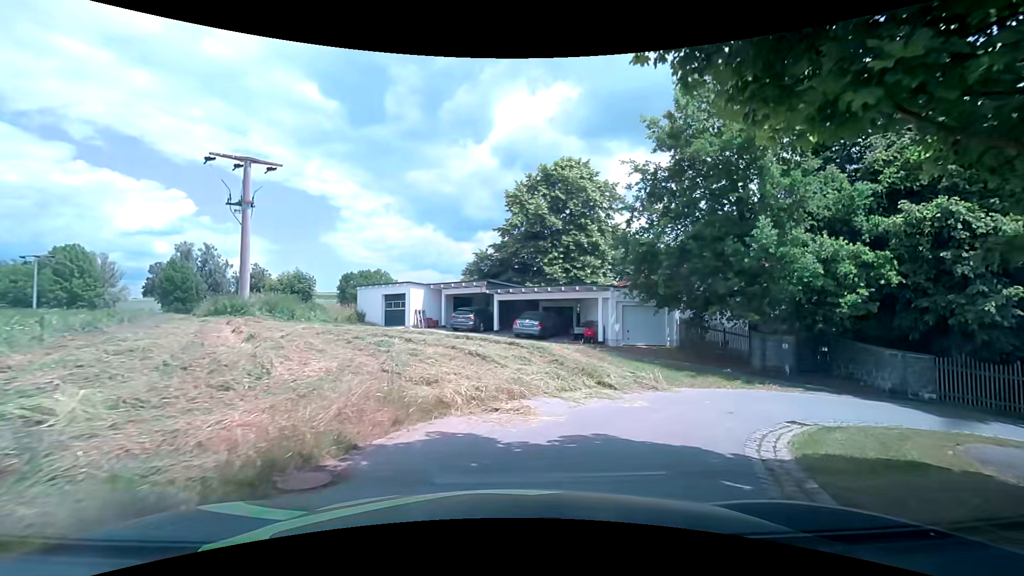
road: residential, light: Day
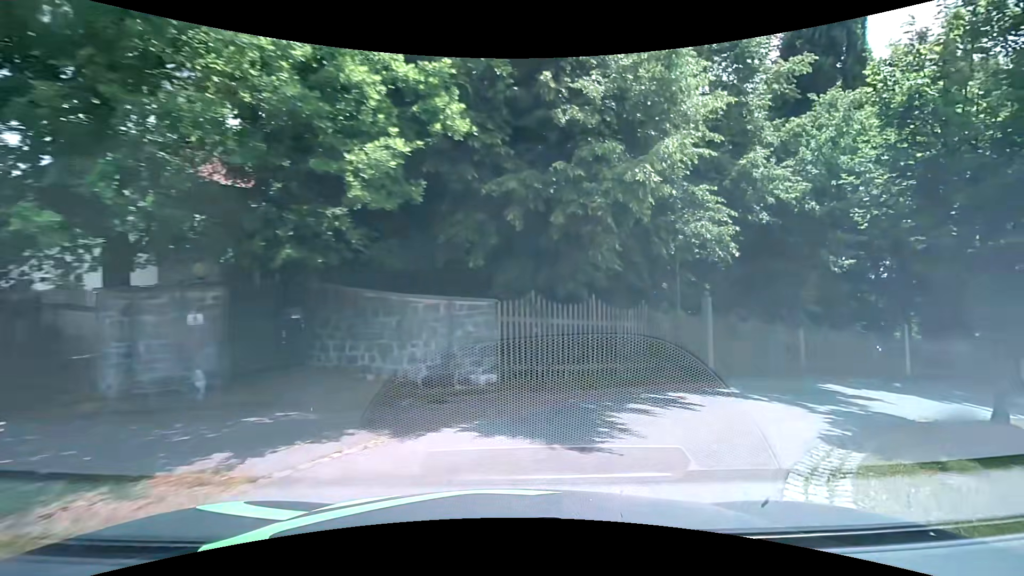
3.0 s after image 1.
(+6.1, +12.5) m; +57°
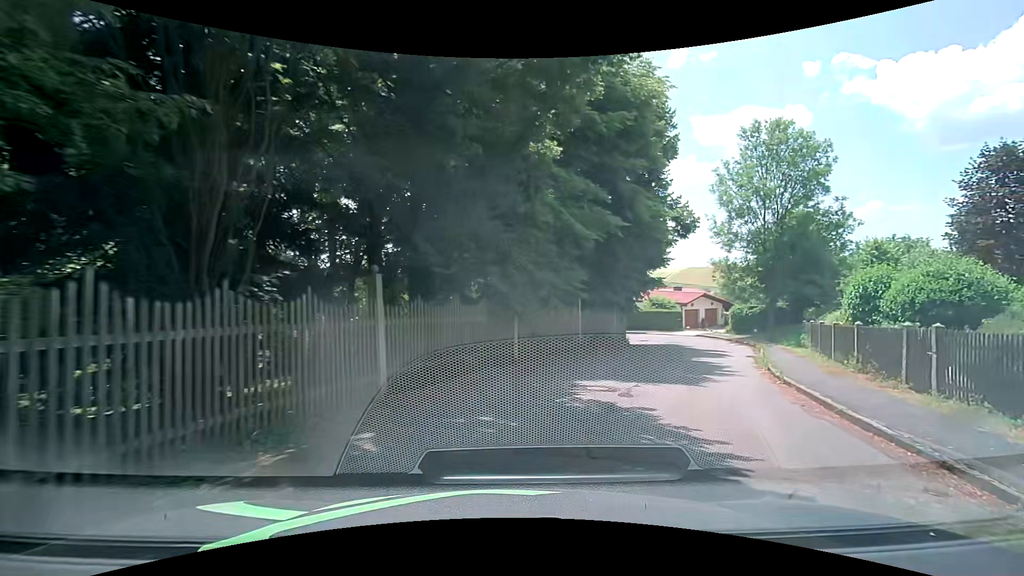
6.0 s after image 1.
(+8.0, +13.6) m; +53°
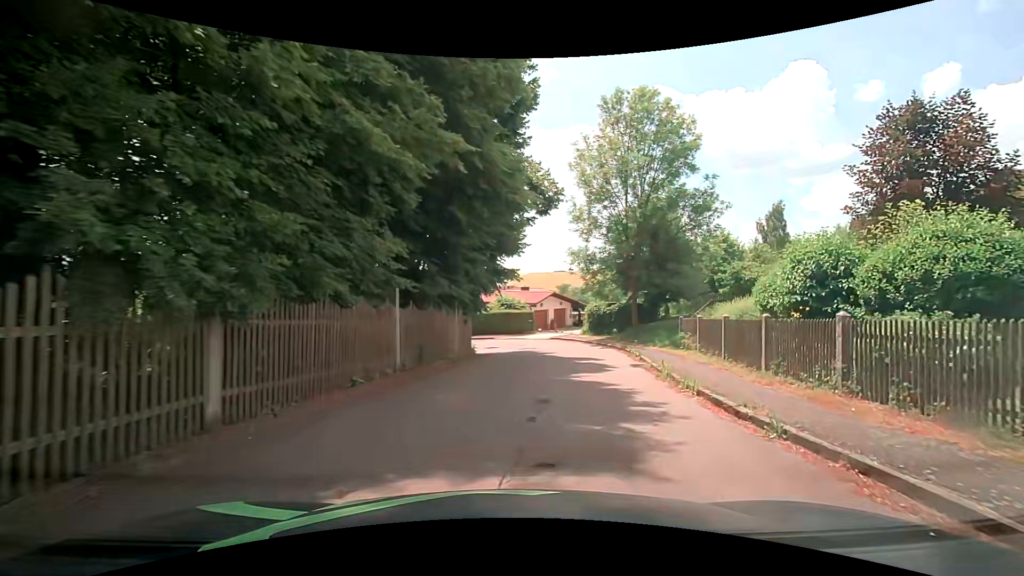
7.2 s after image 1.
(+1.4, +7.3) m; +19°
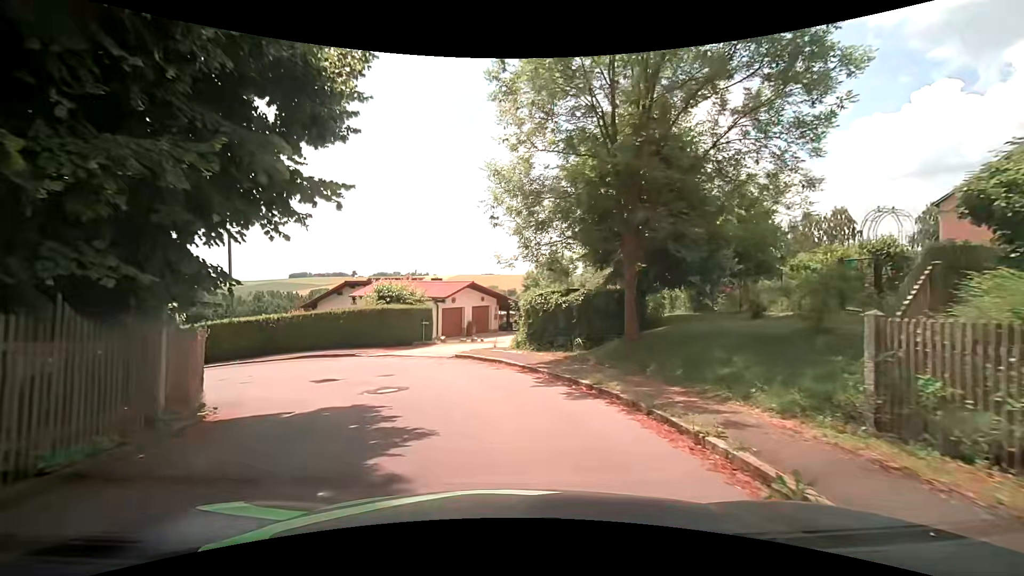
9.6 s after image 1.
(+1.8, +15.9) m; +8°
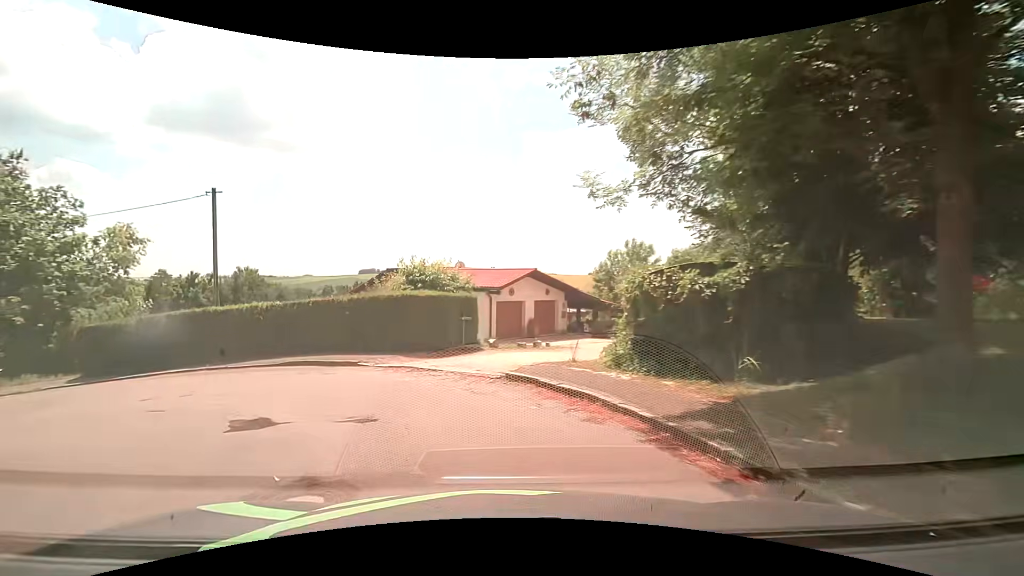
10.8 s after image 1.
(-0.3, +7.5) m; -7°
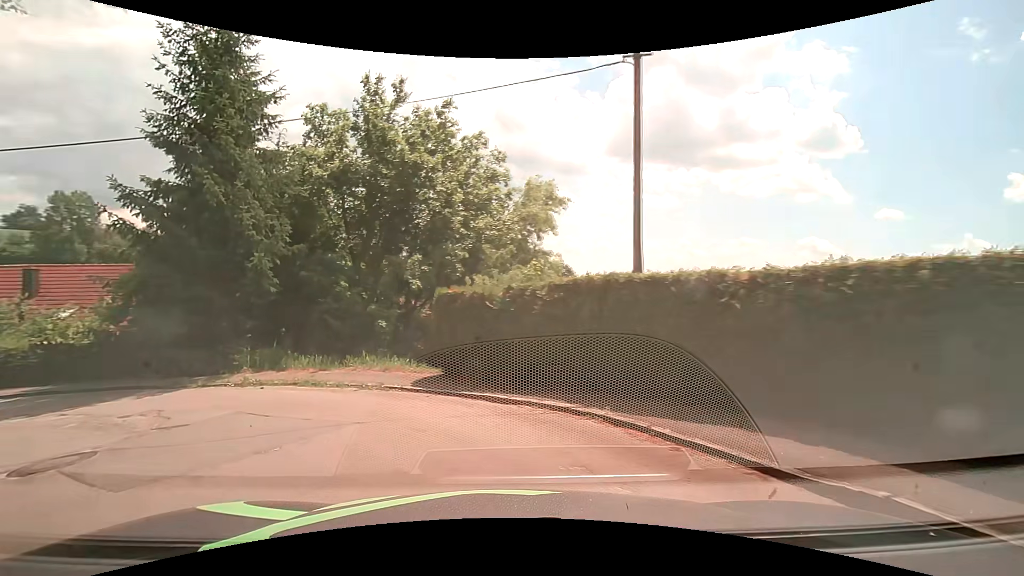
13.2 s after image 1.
(-4.3, +11.2) m; -47°
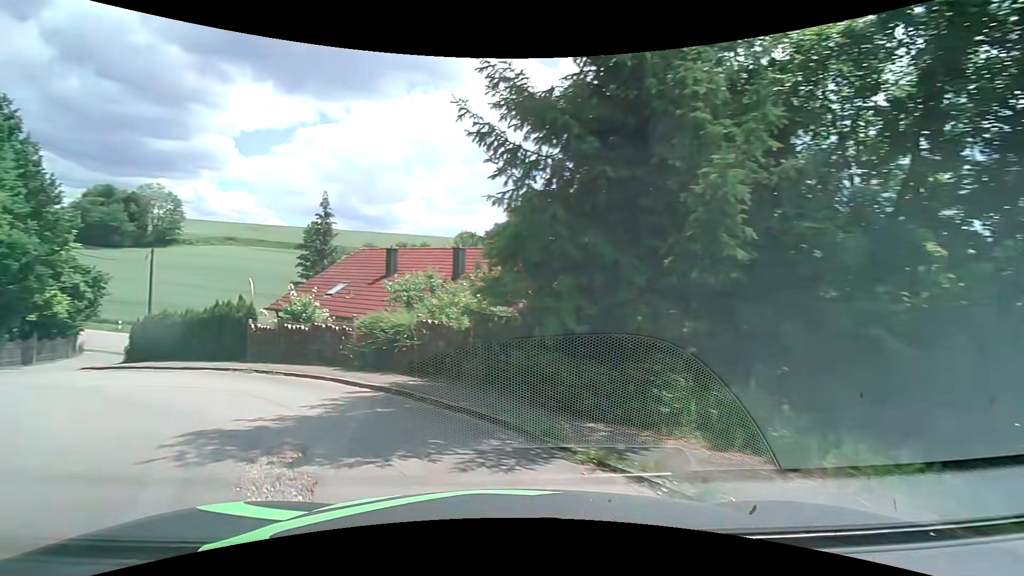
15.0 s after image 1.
(-3.1, +8.2) m; -45°
